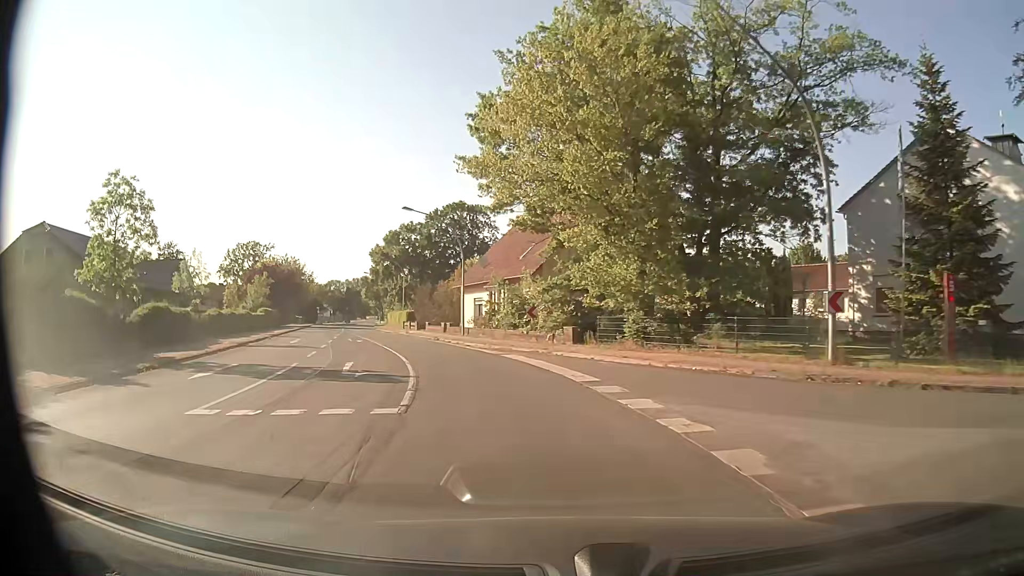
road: secondary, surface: asphalt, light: Day
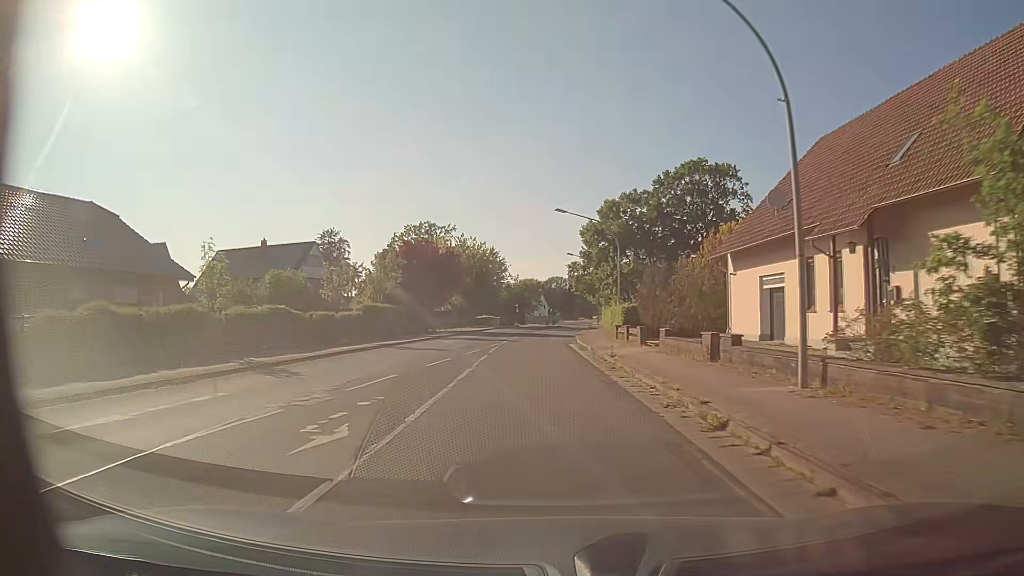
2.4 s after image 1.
(-5.3, +29.3) m; -19°
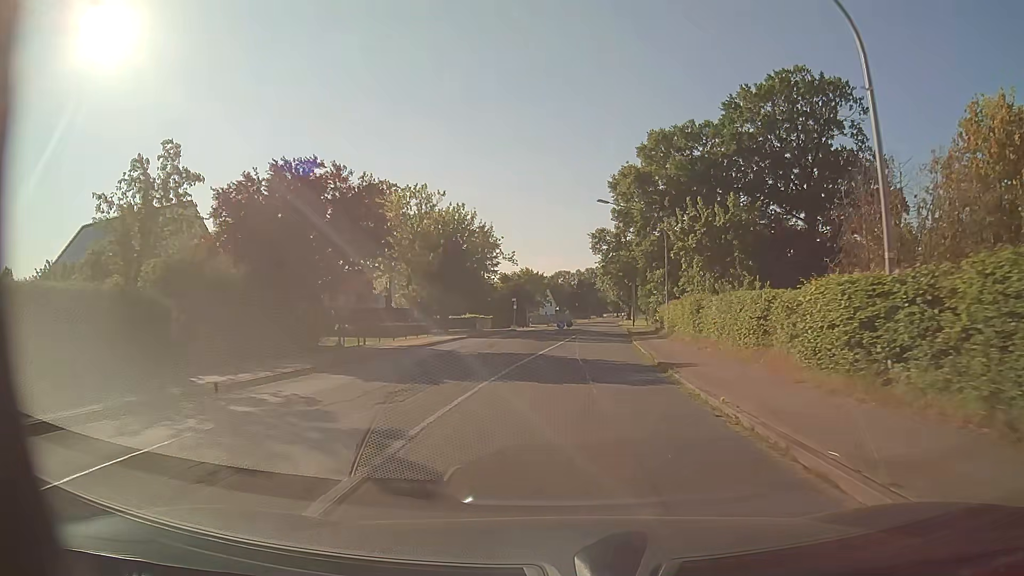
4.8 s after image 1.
(-1.2, +31.1) m; -1°
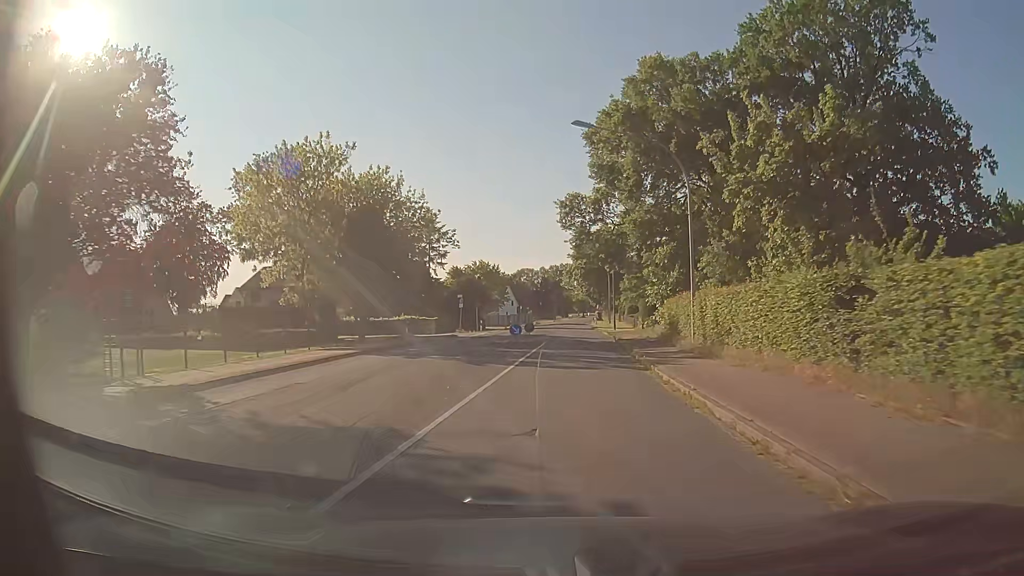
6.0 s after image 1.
(+0.4, +15.8) m; +3°
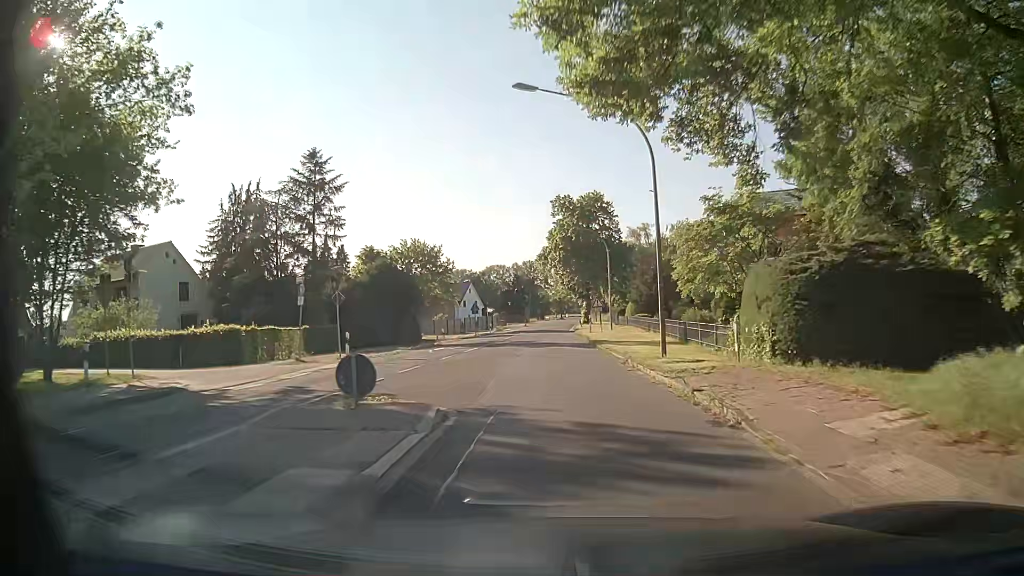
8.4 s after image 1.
(+0.7, +31.7) m; +2°
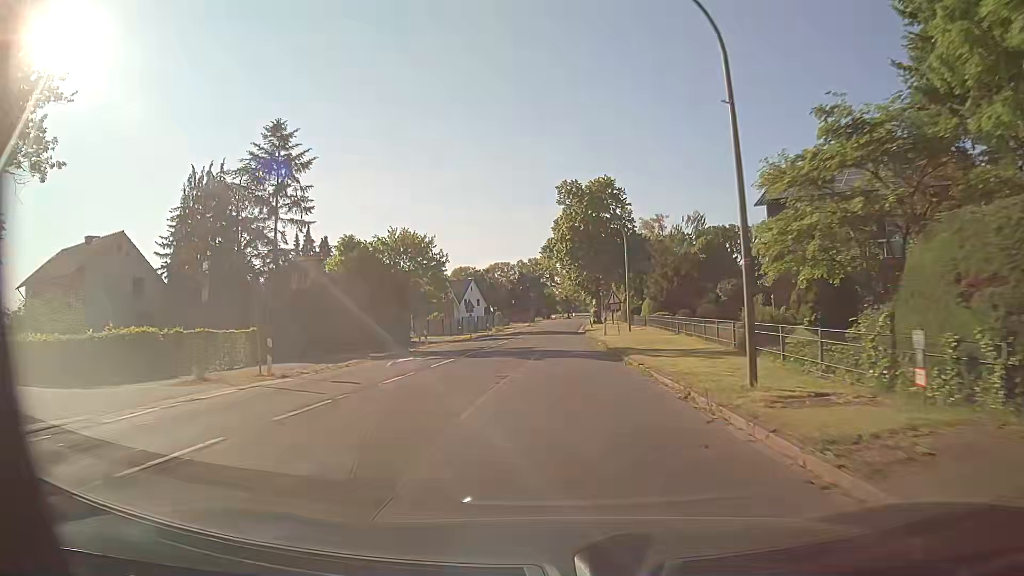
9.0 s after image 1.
(0.0, +7.9) m; 0°
